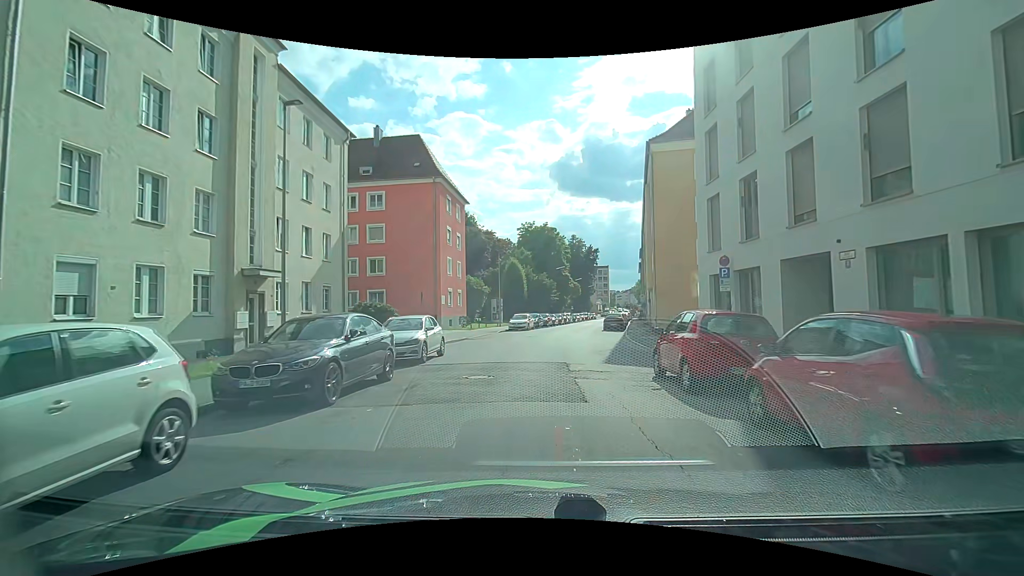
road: tertiary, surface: asphalt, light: Day
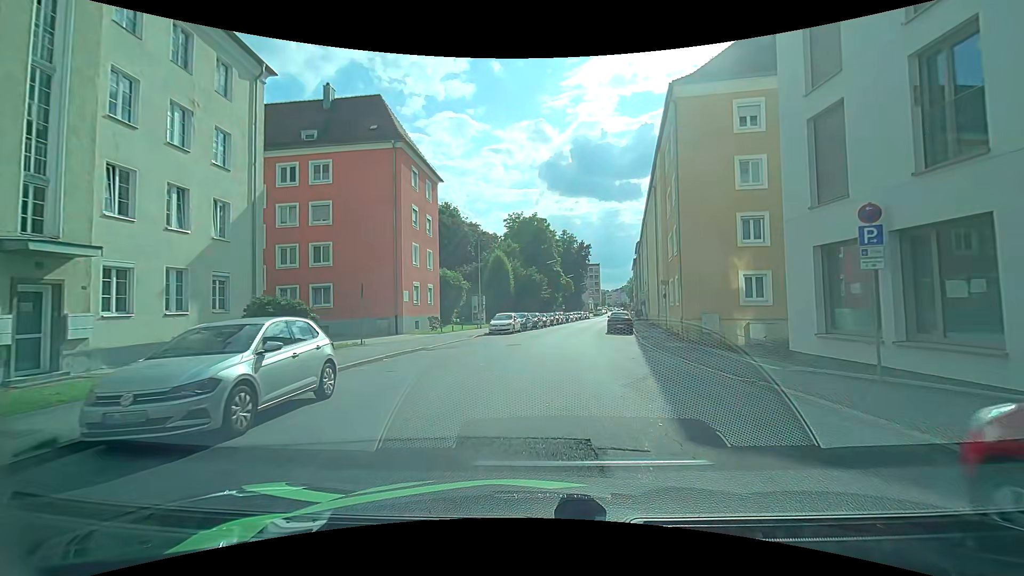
(0.0, +8.8) m; +1°
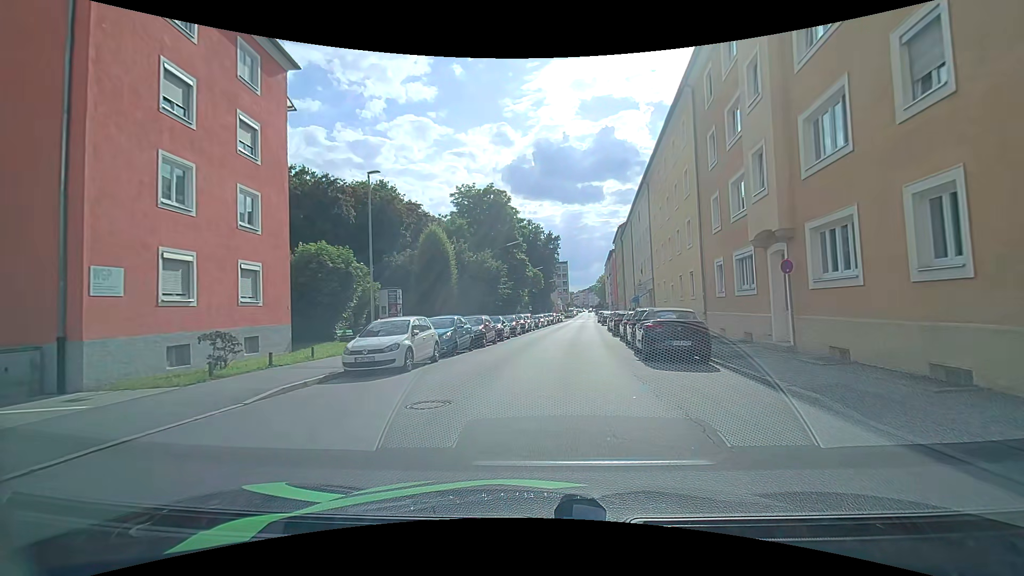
(+0.7, +21.1) m; +4°
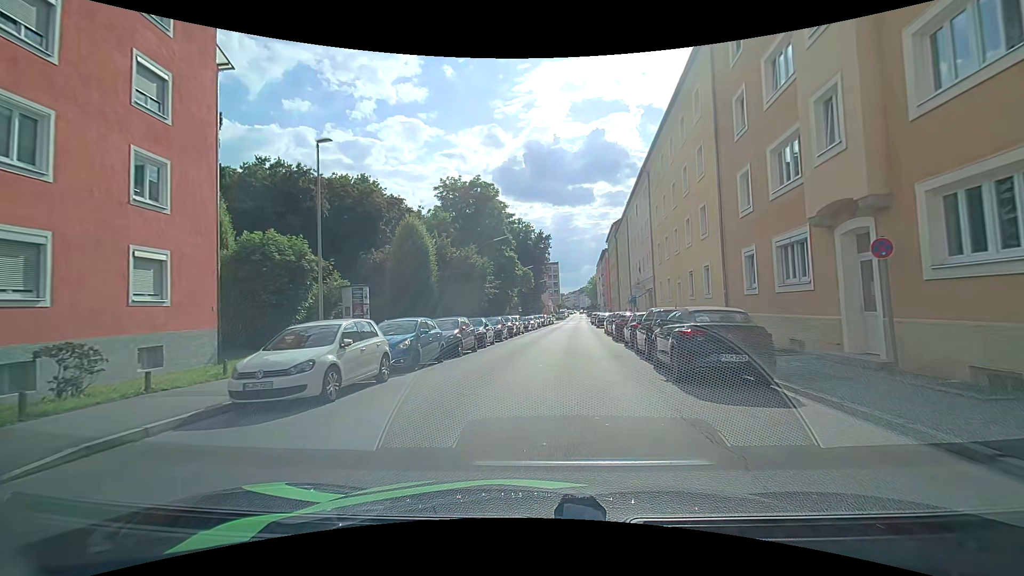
(0.0, +4.3) m; +1°
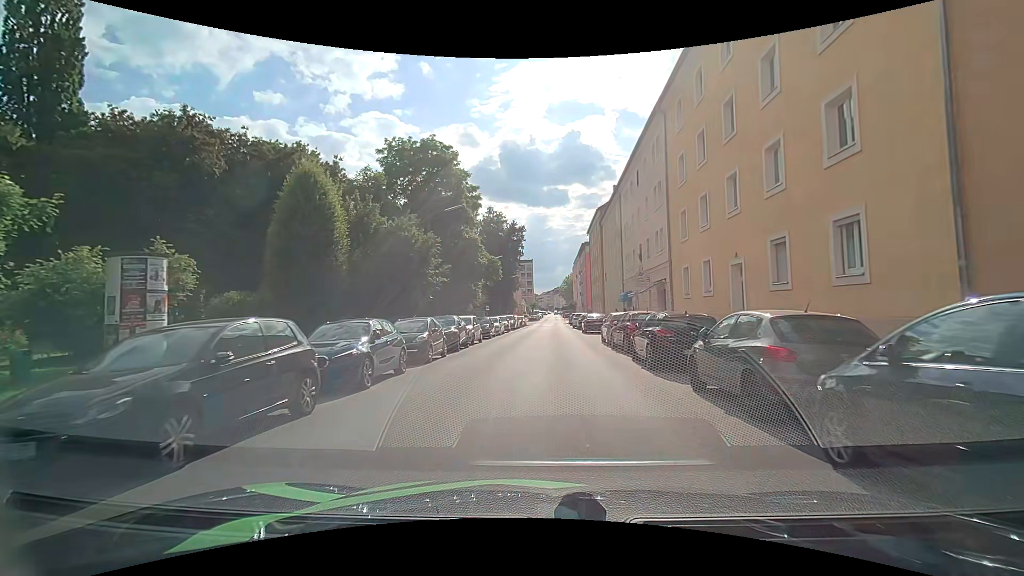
(+0.3, +13.1) m; +3°
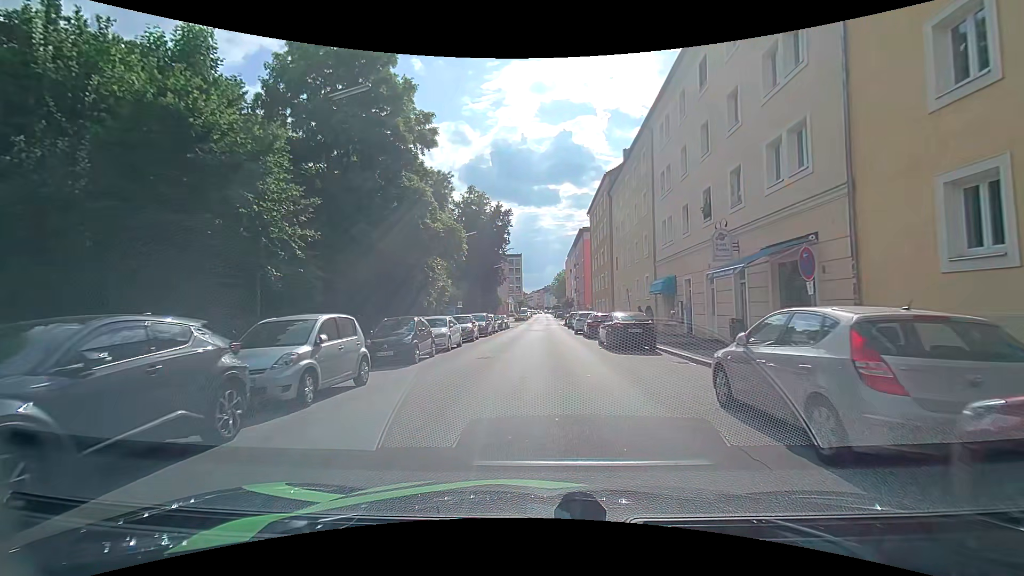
(+0.4, +17.4) m; +1°
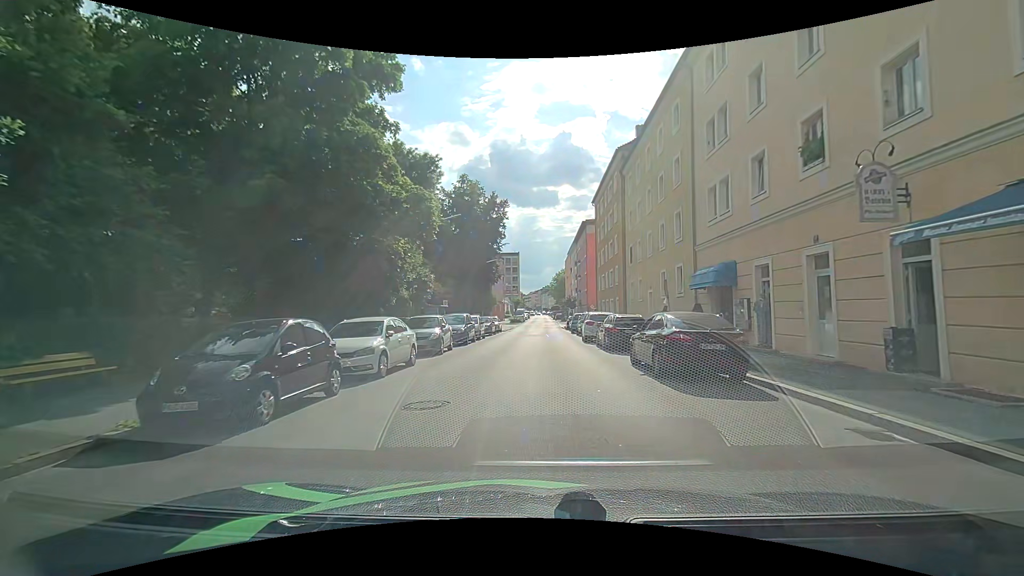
(0.0, +8.3) m; 0°
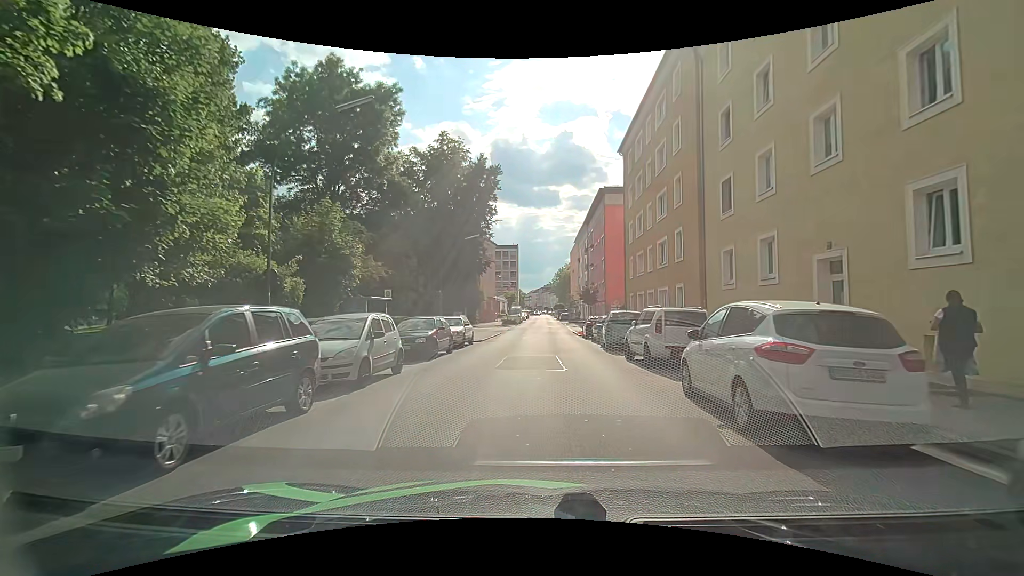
(+0.1, +20.2) m; 0°
(0, +10) (0, +20) (0, +30) (+1, +40) (+1, +50) (+2, +60) (+2, +70) (+2, +80) (+2, +90) (+2, +100) m
